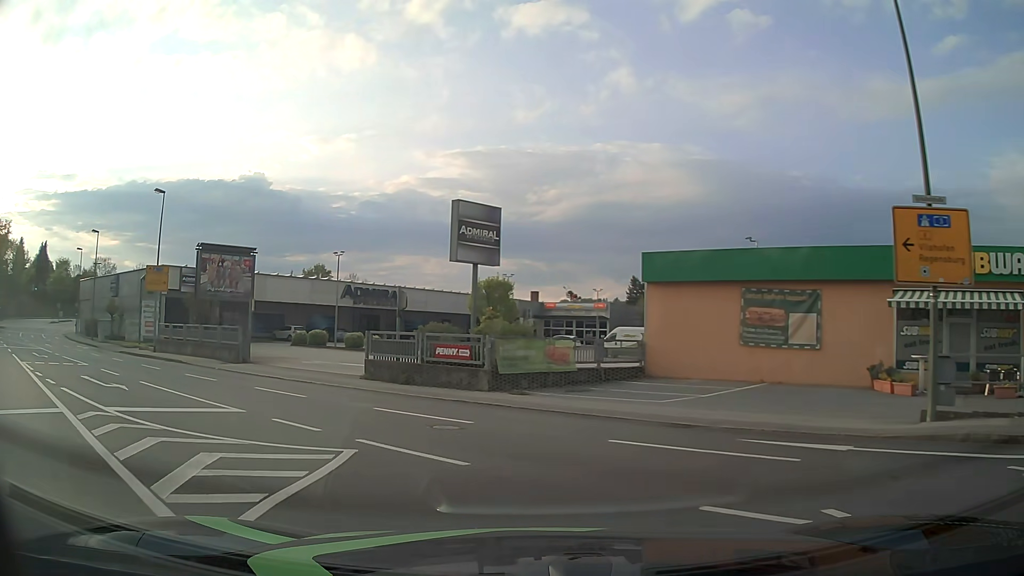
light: Day
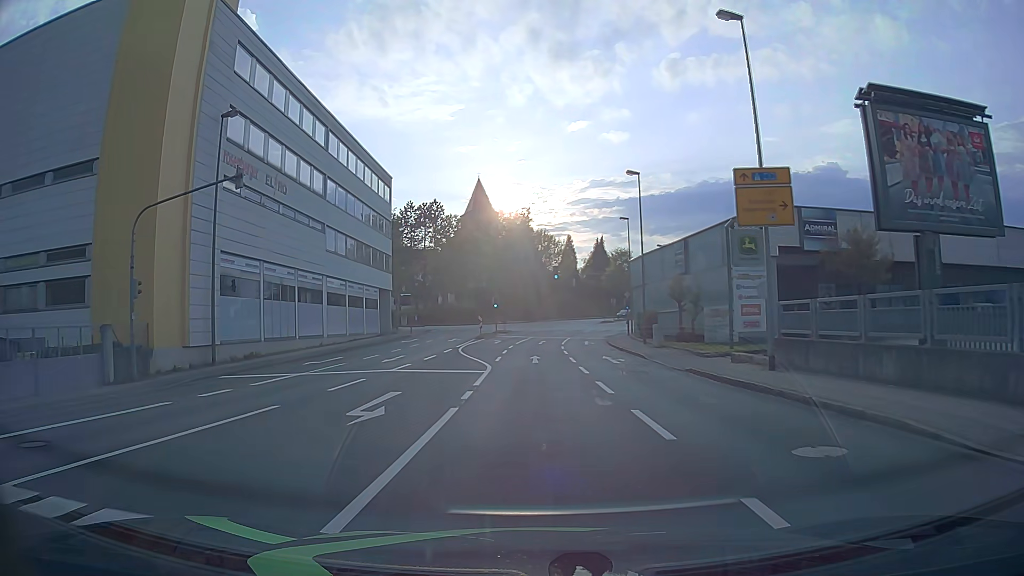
(-13.2, +22.0) m; -52°
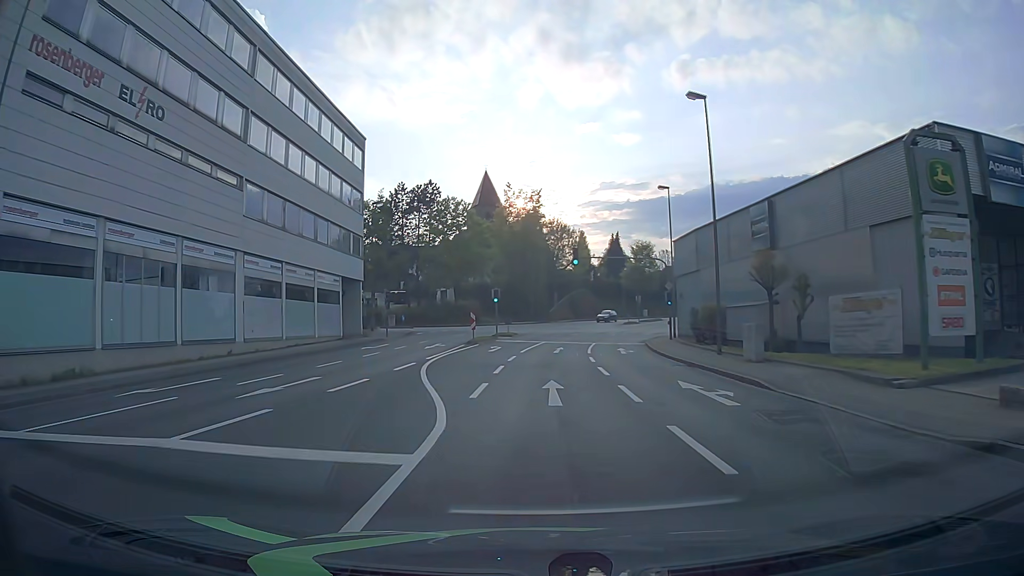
(-0.1, +14.4) m; -1°
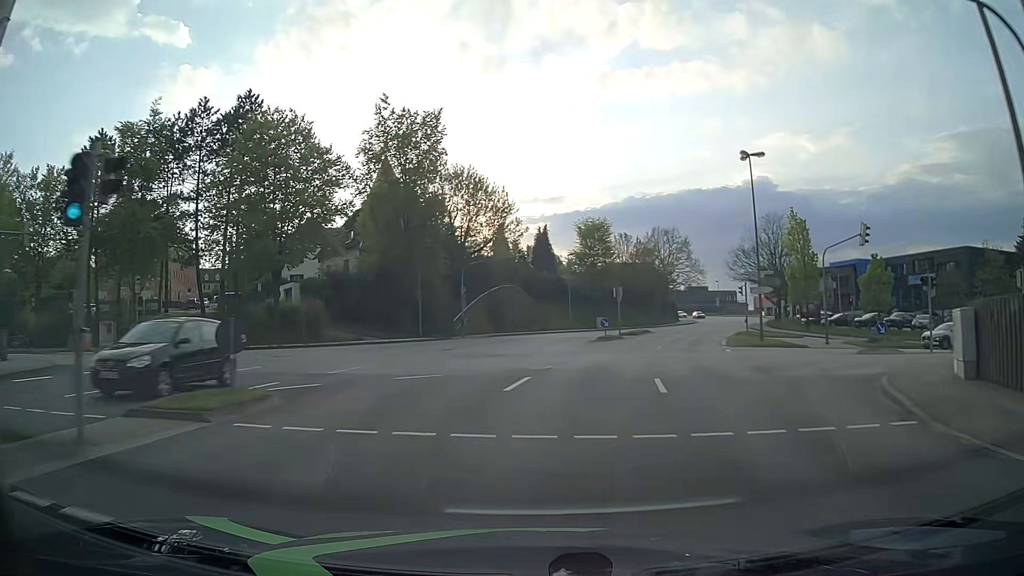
(+1.3, +38.3) m; +7°
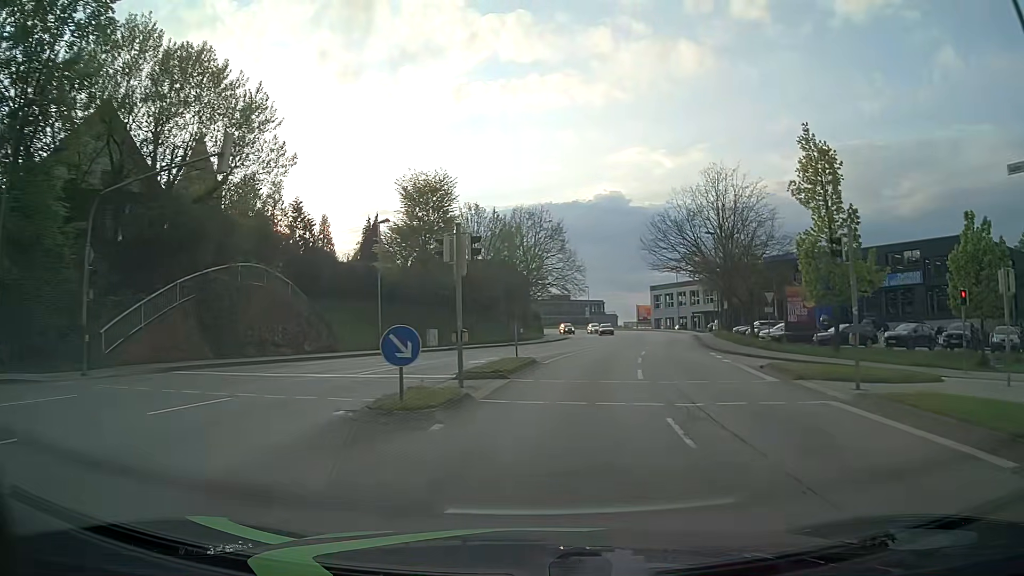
(+3.7, +29.7) m; +13°
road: tertiary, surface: asphalt
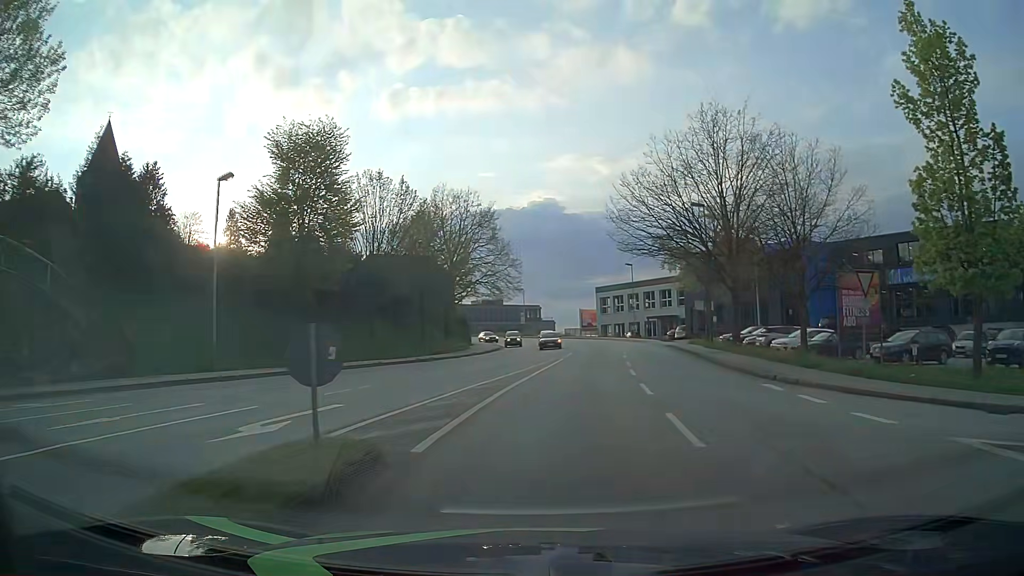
(+0.8, +15.0) m; +6°
(0, +10) (+1, +20) (+2, +30) (+4, +40) (+4, +50) (+5, +60) (+5, +70) (+4, +80) (+2, +90) (-1, +99) m
